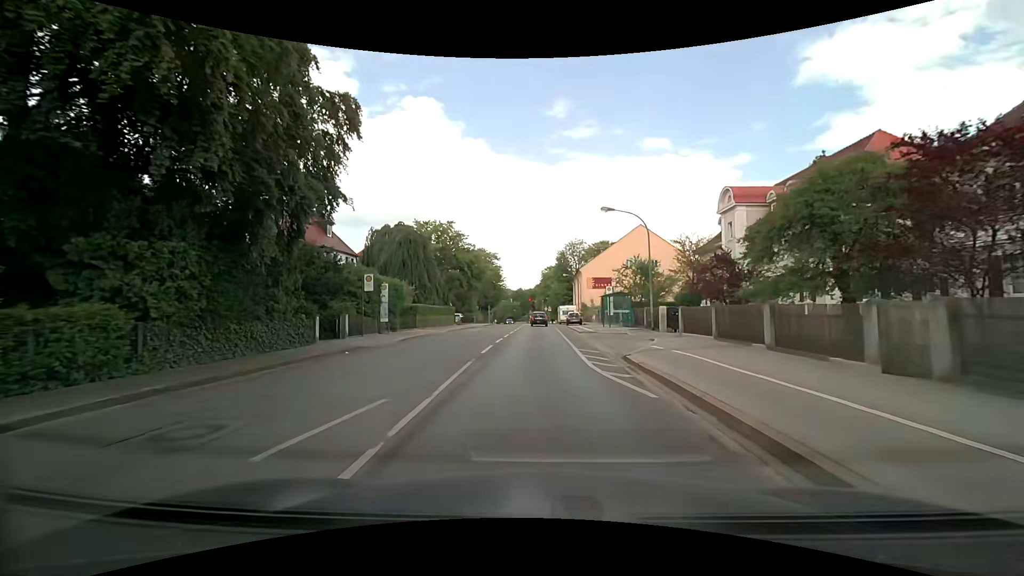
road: secondary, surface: asphalt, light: Day
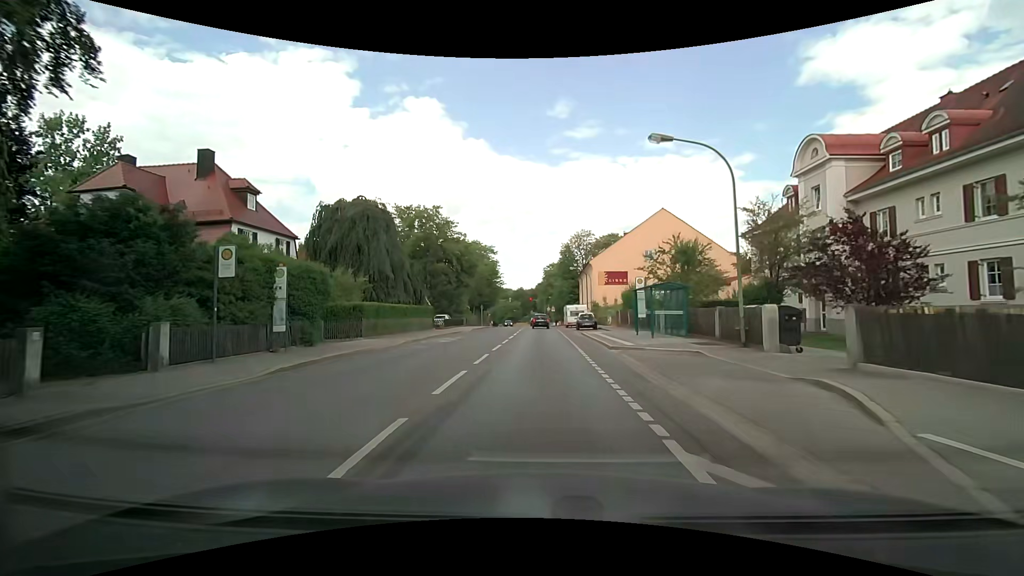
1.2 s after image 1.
(-0.1, +12.3) m; -1°
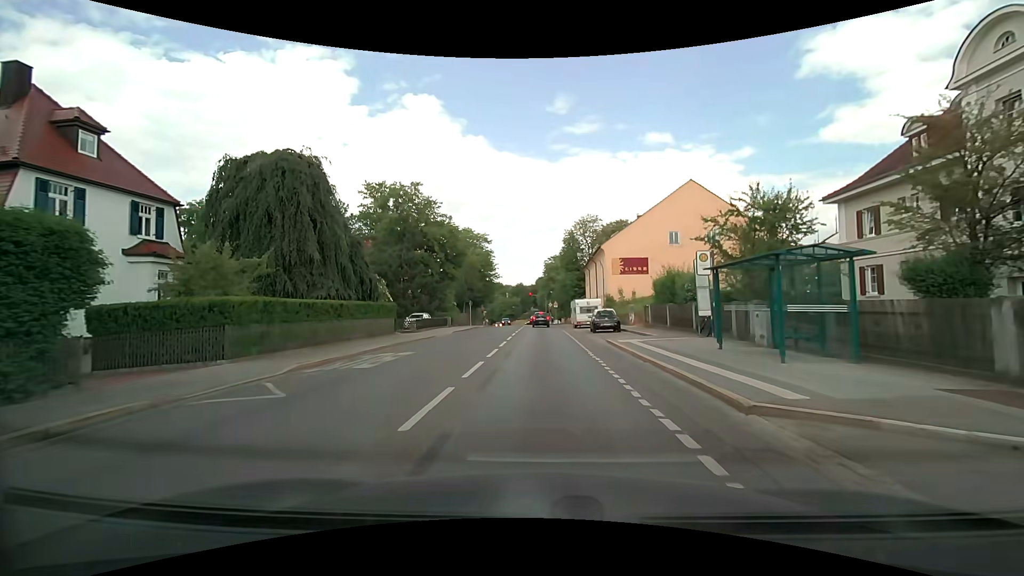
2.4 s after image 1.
(0.0, +11.7) m; 0°
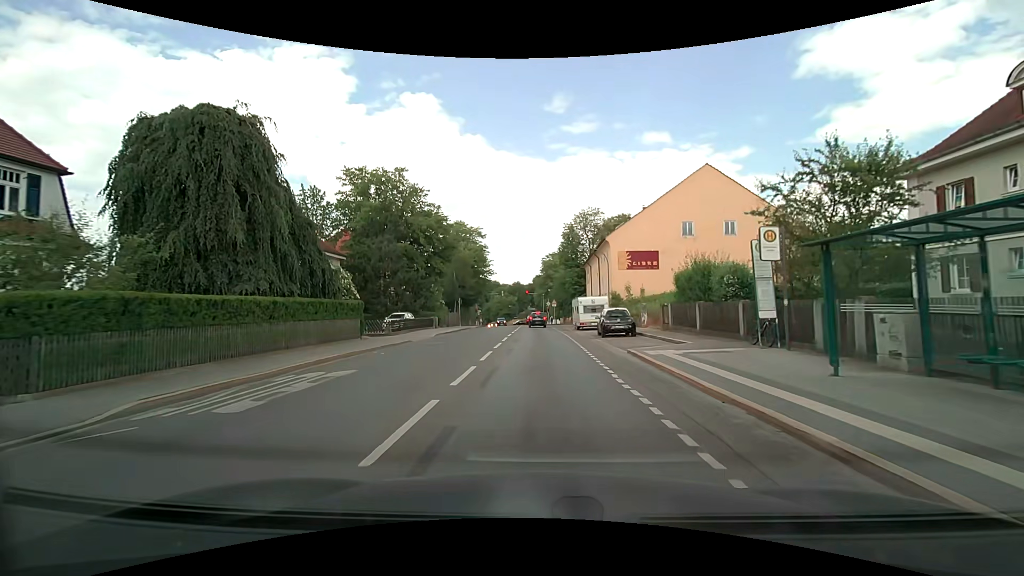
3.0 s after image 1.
(0.0, +5.6) m; +1°
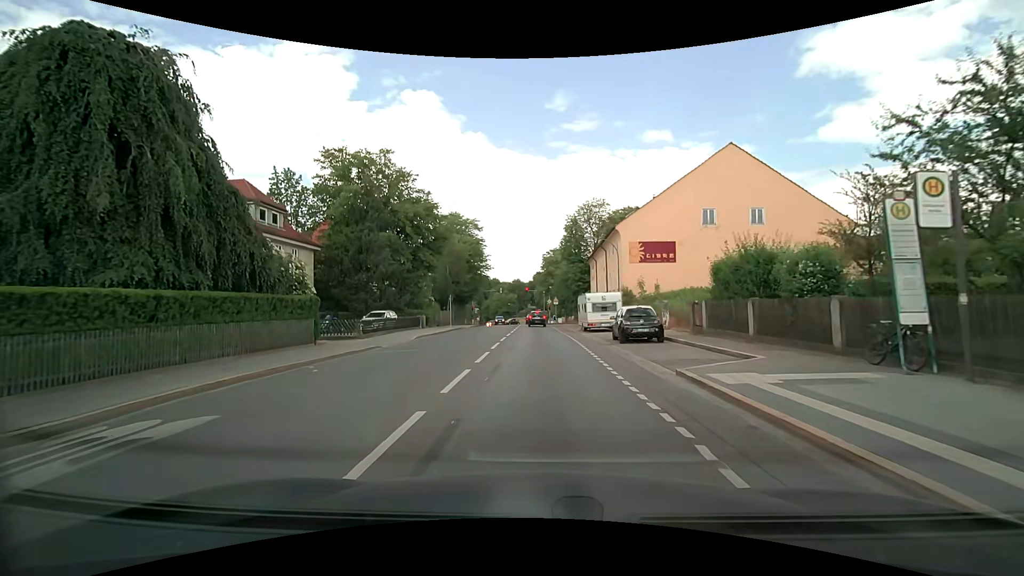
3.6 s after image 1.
(0.0, +5.4) m; -1°
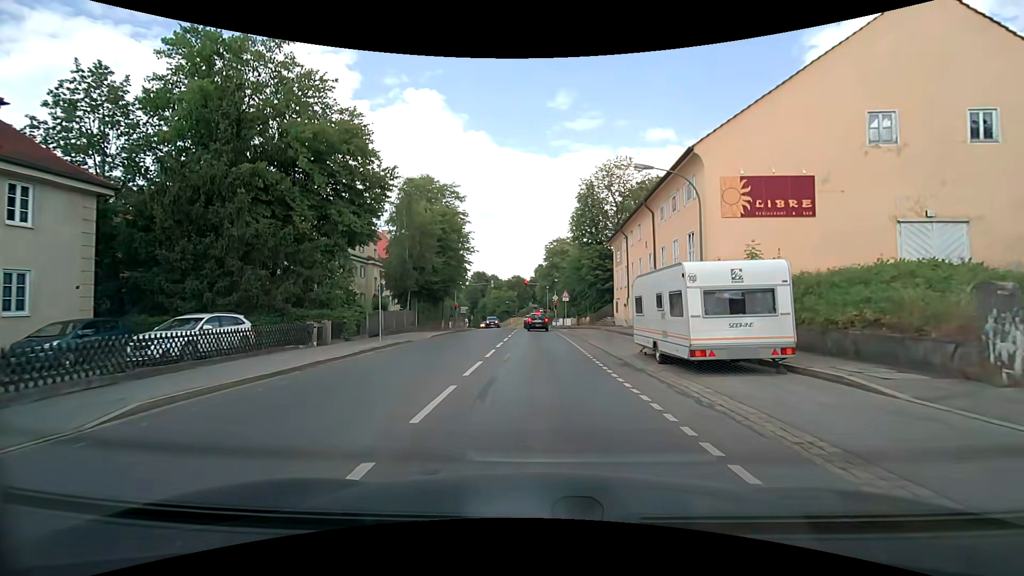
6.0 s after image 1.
(0.0, +19.9) m; 0°
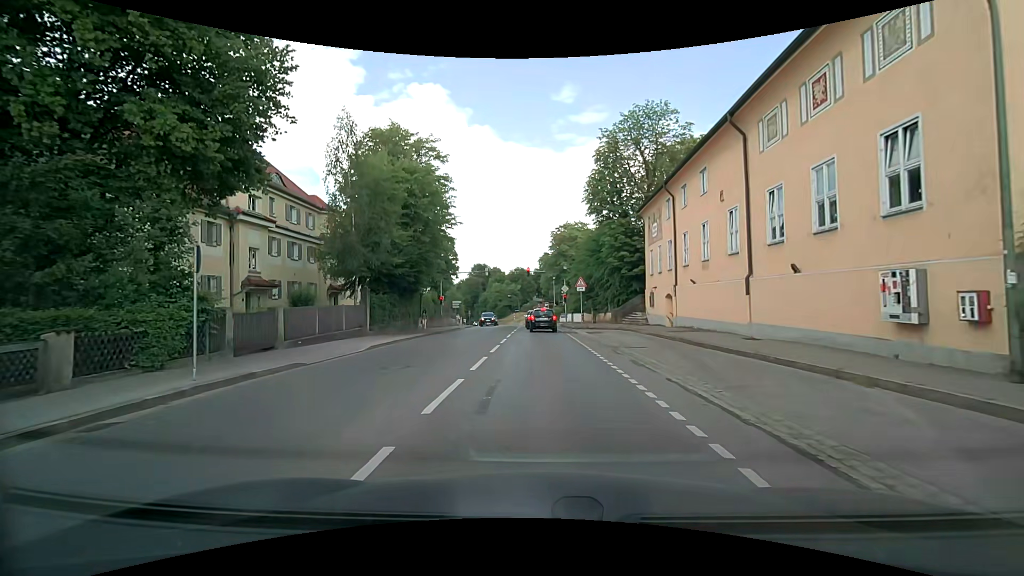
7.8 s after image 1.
(0.0, +13.0) m; 0°
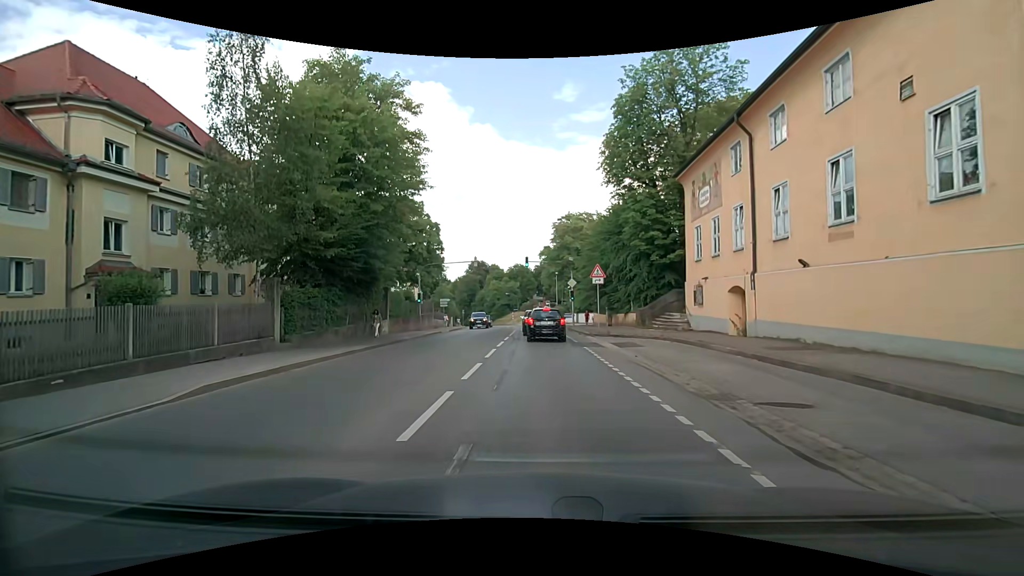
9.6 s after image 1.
(-0.1, +10.0) m; 0°
(0, +10) (0, +20) (0, +30) (0, +40) (-1, +50) (-2, +60) (-3, +70) (-4, +80) (-6, +90) (-7, +100) m
